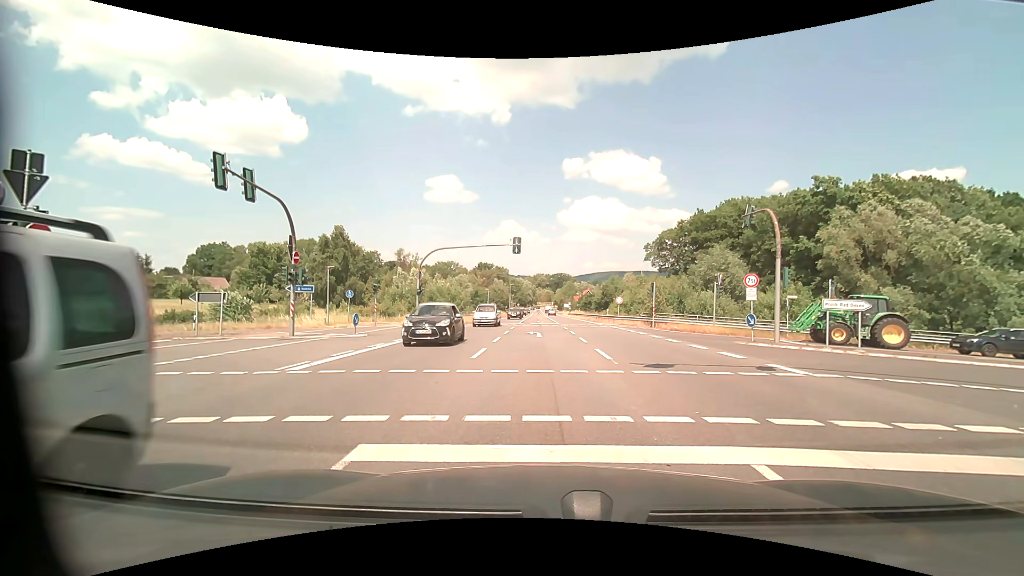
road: secondary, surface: asphalt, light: Day
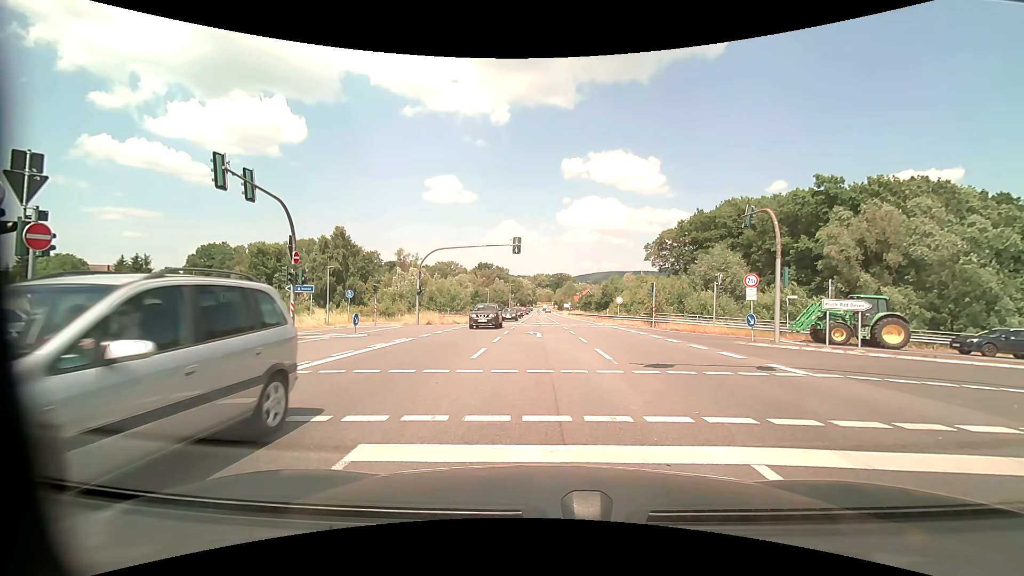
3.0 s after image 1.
(0.0, 0.0) m; 0°
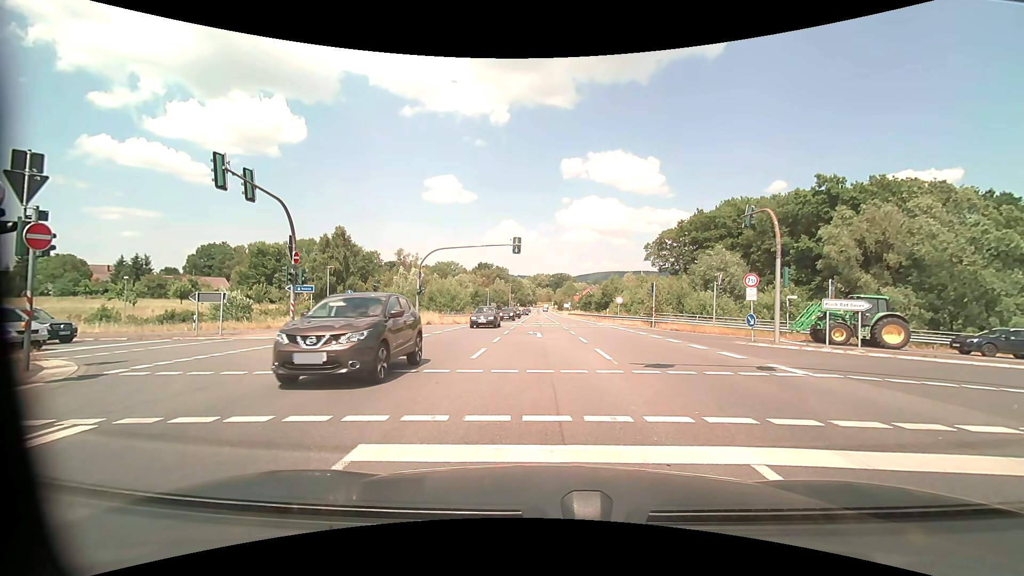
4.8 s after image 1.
(0.0, 0.0) m; 0°
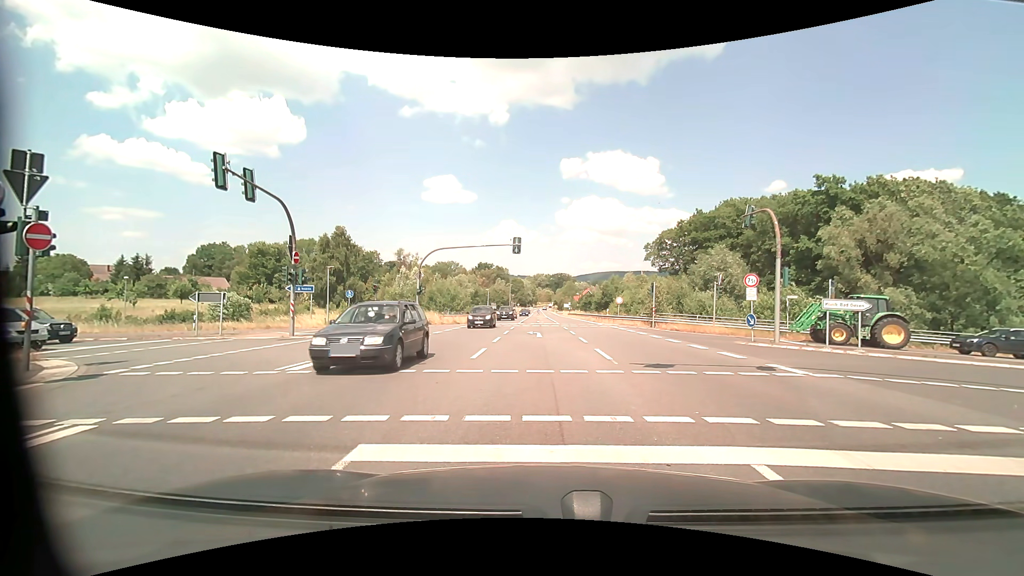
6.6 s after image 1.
(0.0, 0.0) m; 0°
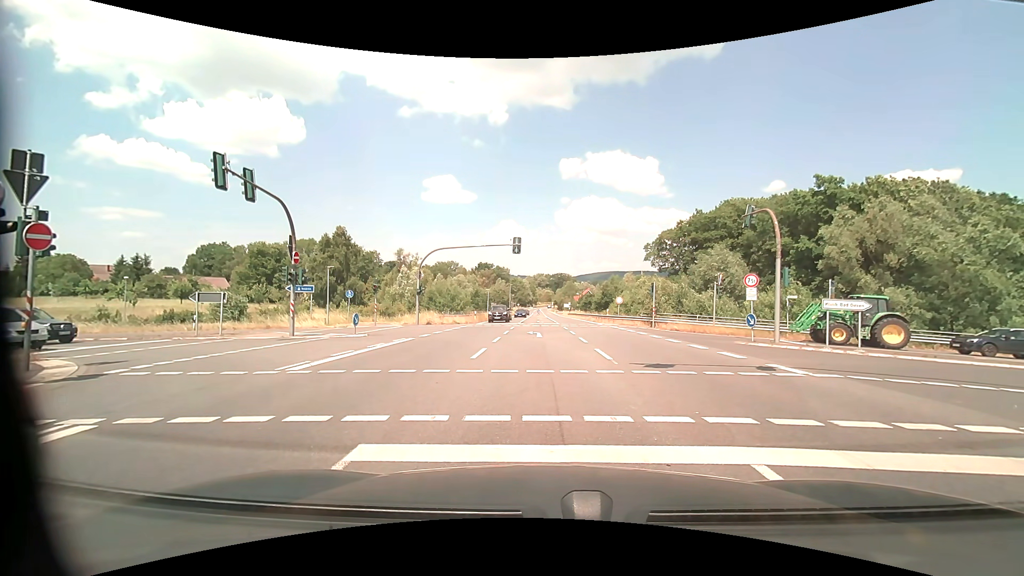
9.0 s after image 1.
(0.0, 0.0) m; 0°
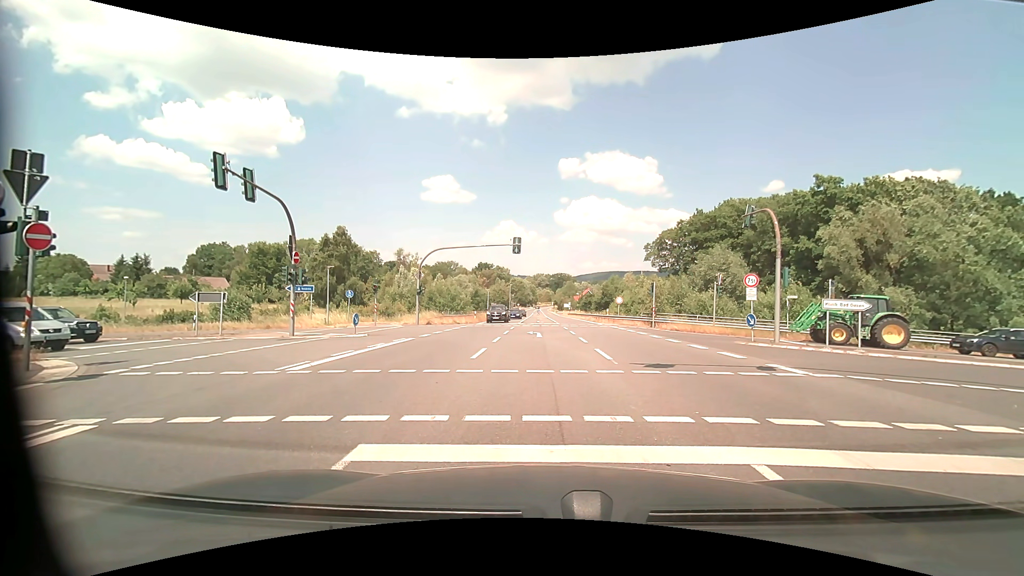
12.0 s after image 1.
(0.0, 0.0) m; 0°
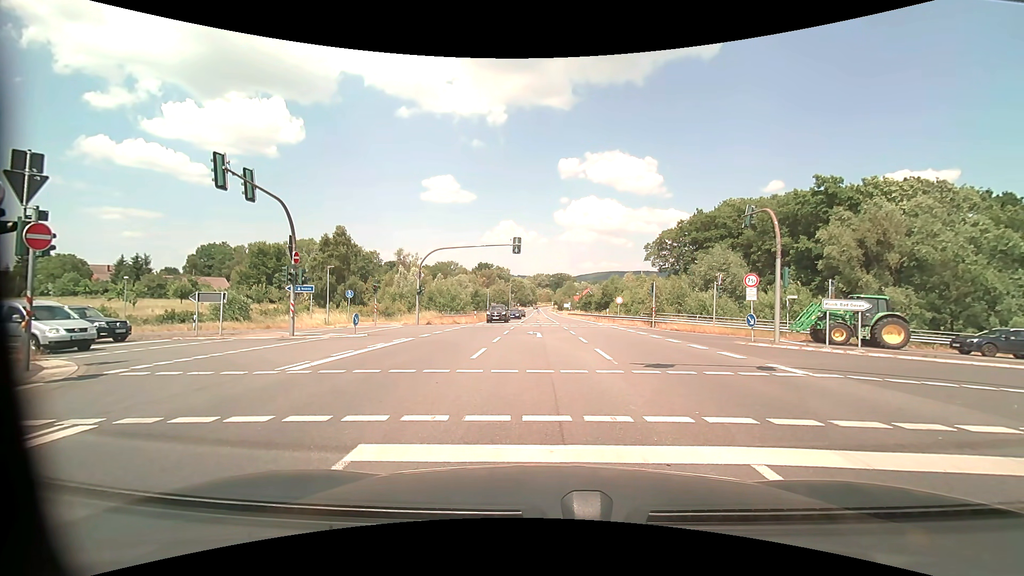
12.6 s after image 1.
(0.0, 0.0) m; 0°
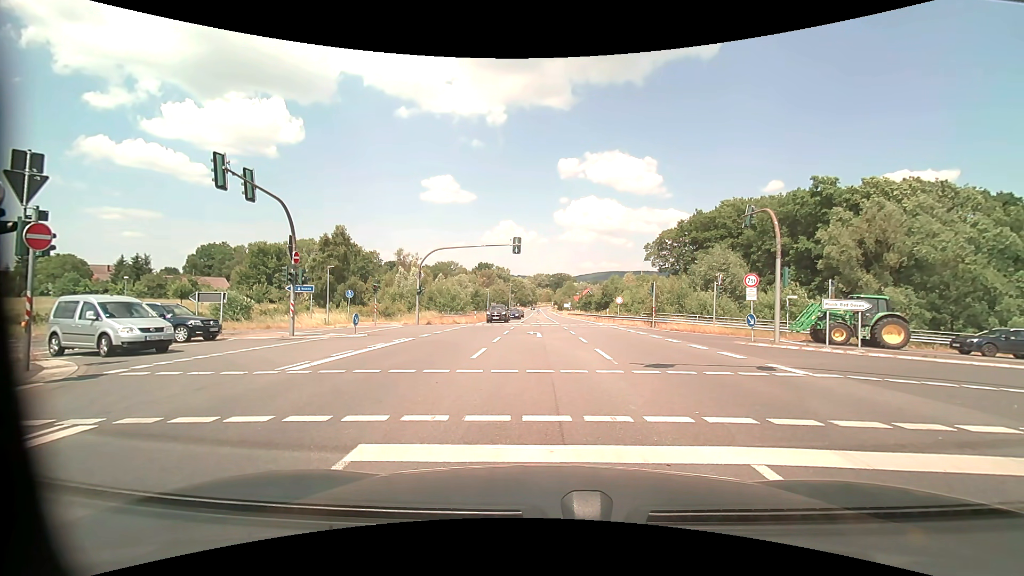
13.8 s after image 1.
(0.0, 0.0) m; 0°
(0, +10) (0, +20) (-5, +29) (-14, +32) (-24, +32) (-34, +32) (-44, +31) (-54, +30) (-64, +29) (-74, +28) m
